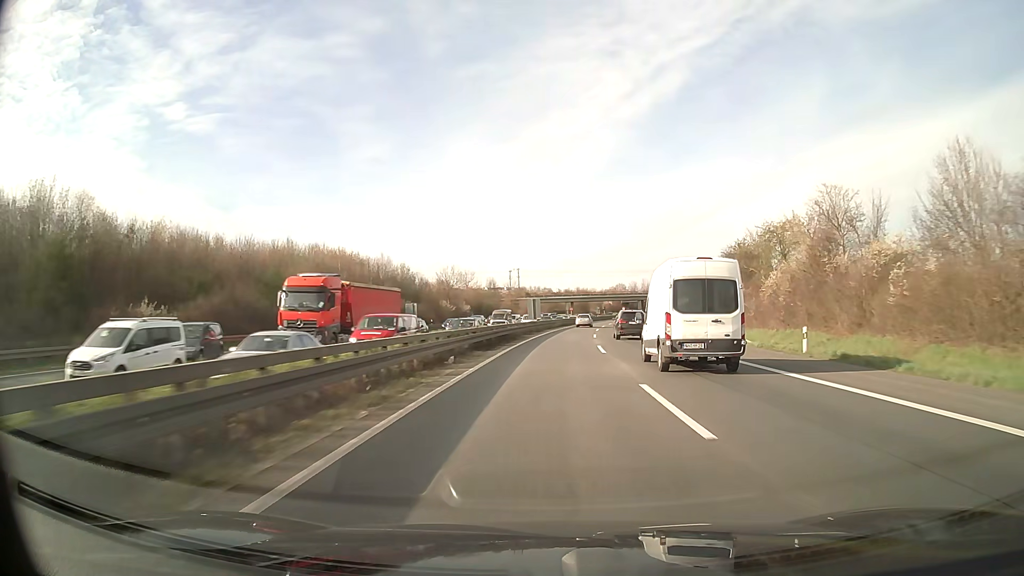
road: motorway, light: Day
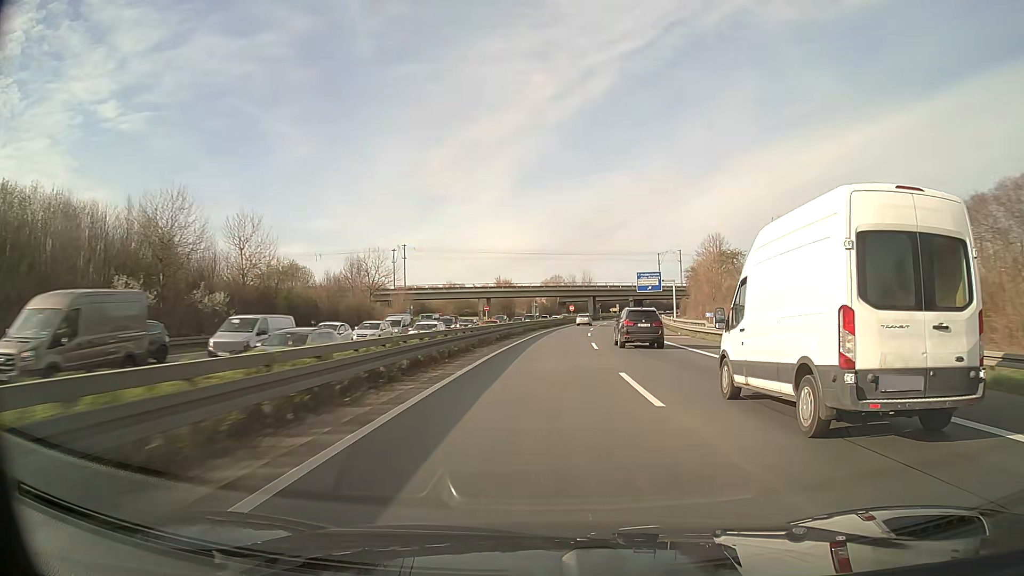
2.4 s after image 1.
(+4.1, +69.5) m; +7°
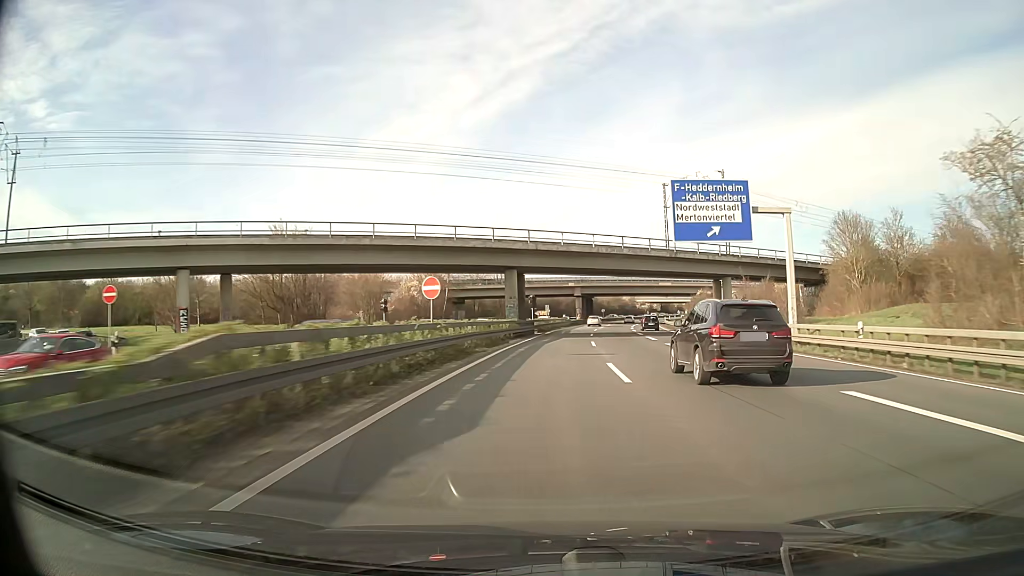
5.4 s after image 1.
(+5.6, +86.7) m; +7°
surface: asphalt
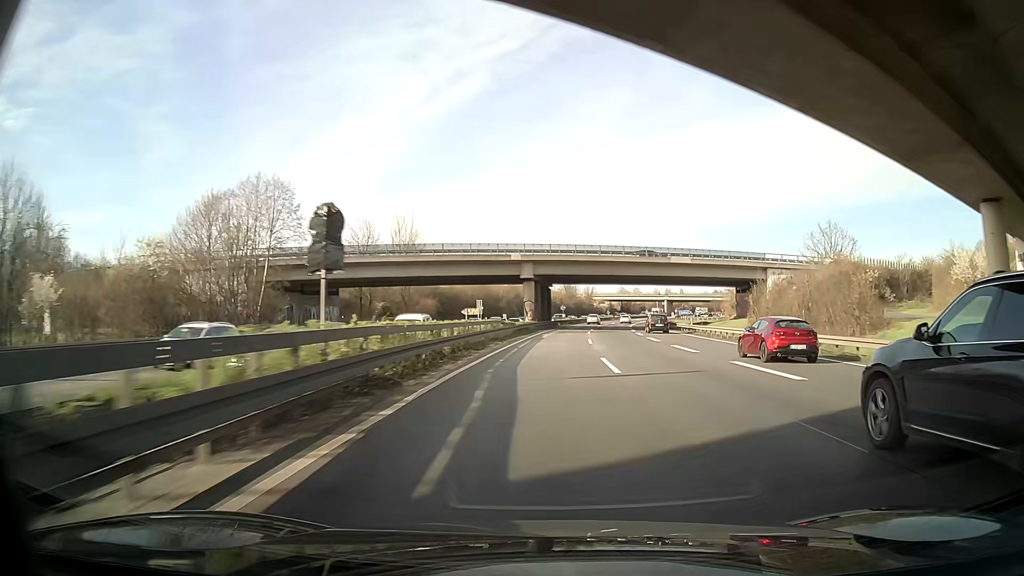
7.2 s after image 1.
(+2.2, +52.1) m; +5°
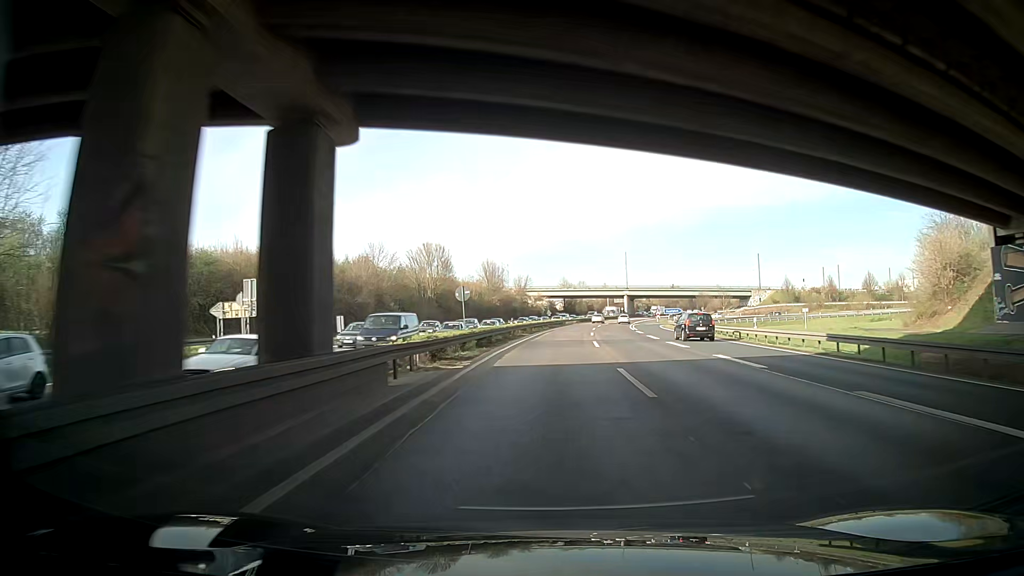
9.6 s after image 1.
(+3.2, +69.5) m; +6°
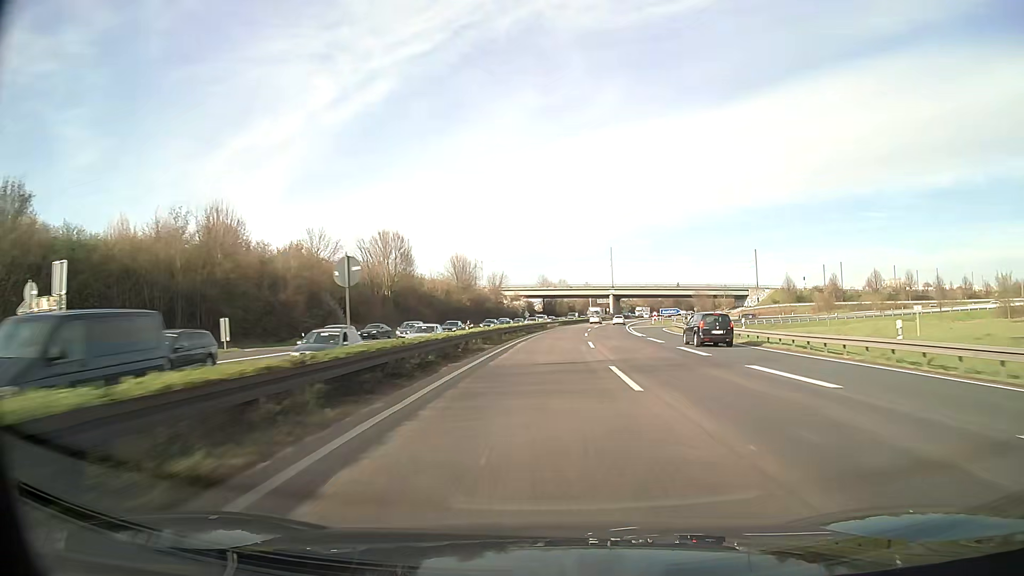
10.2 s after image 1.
(+0.1, +17.4) m; 0°
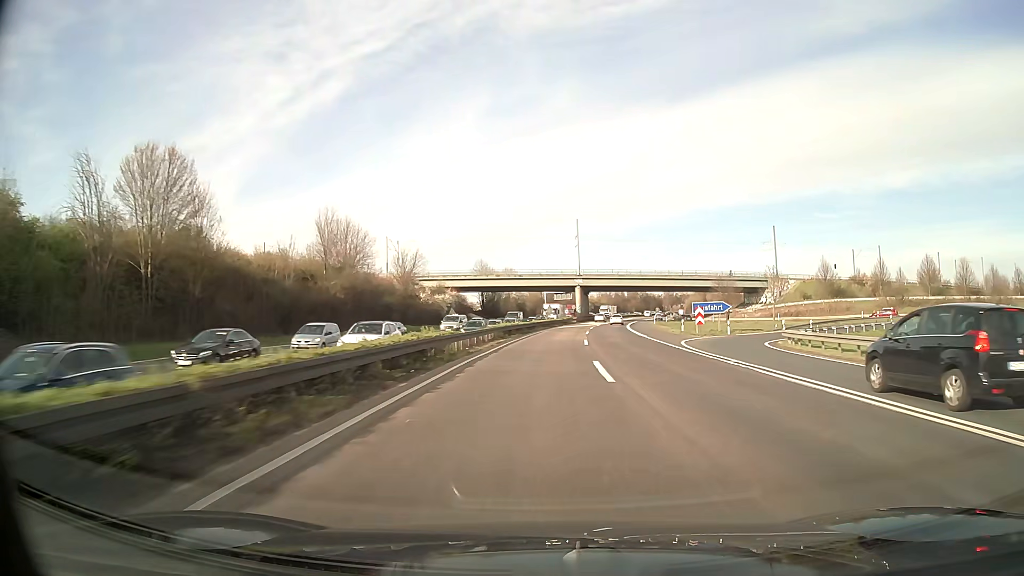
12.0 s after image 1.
(+2.8, +52.1) m; +5°
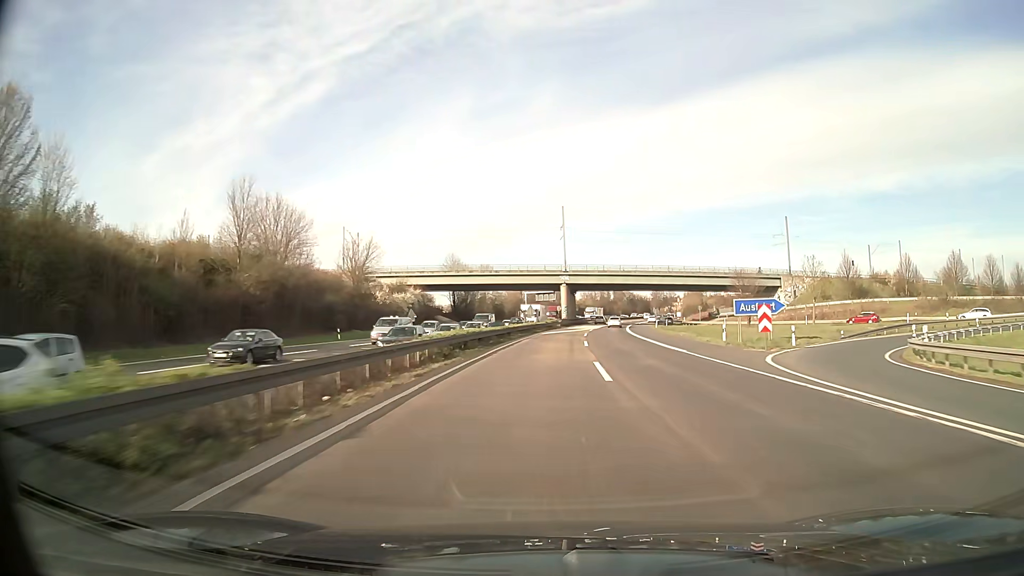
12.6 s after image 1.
(+0.2, +17.4) m; +2°
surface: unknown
(0, +10) (0, +20) (+1, +30) (+1, +40) (+2, +50) (+3, +60) (+4, +70) (+5, +80) (+6, +90) (+8, +100) m
